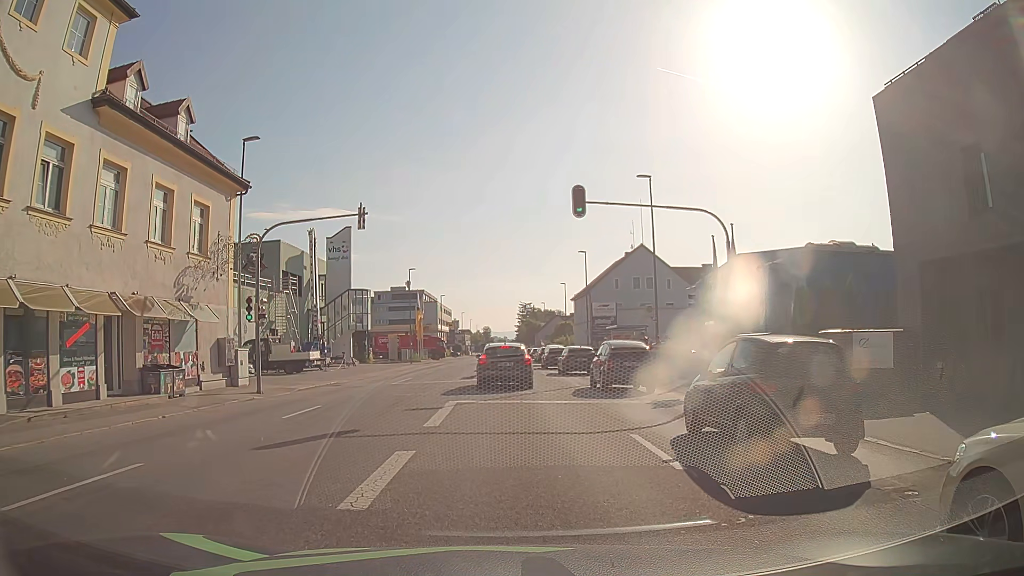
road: tertiary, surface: asphalt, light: Day
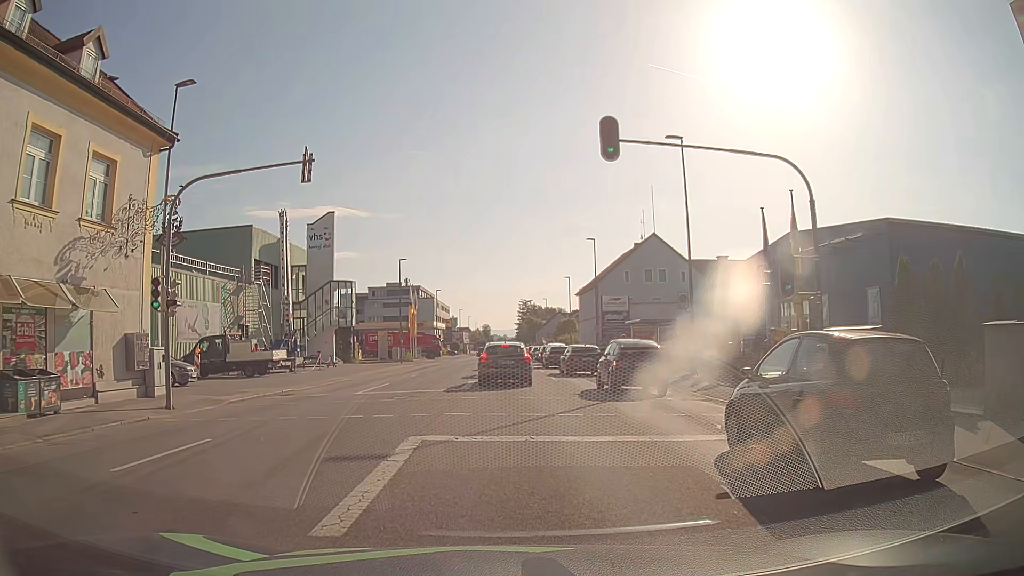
(-0.1, +6.9) m; -1°
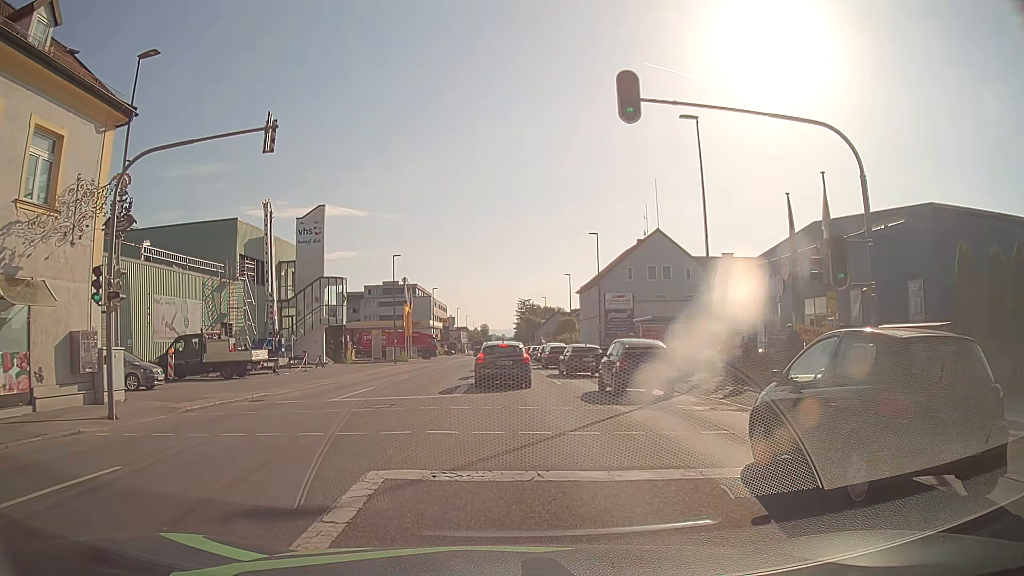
(0.0, +2.8) m; 0°
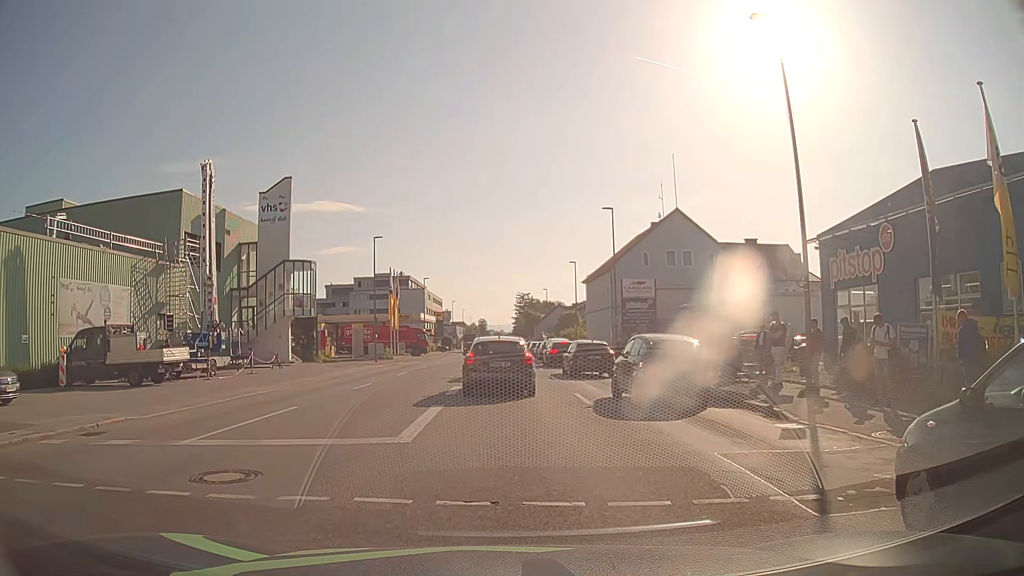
(0.0, +8.8) m; 0°
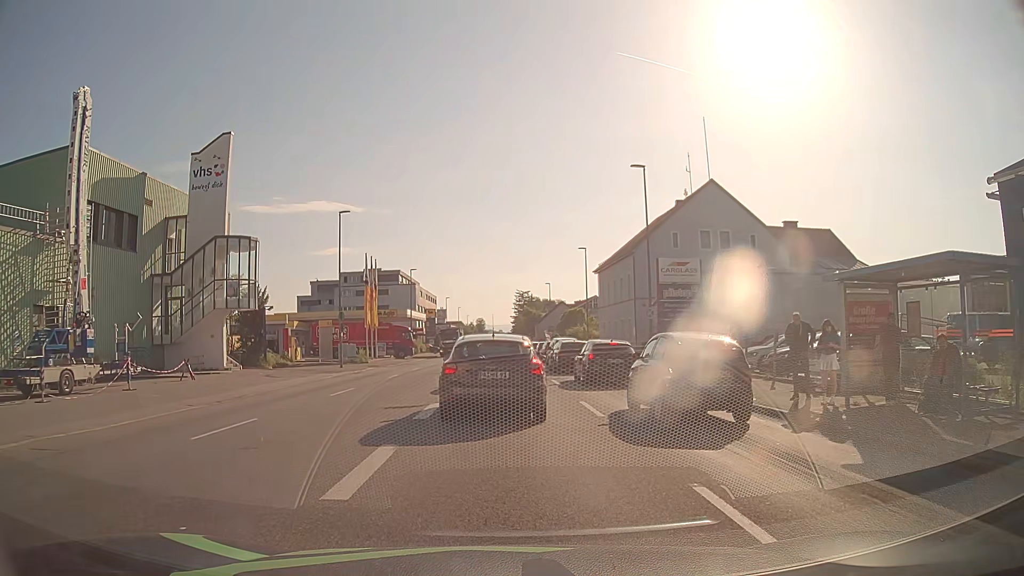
(+0.1, +11.4) m; 0°
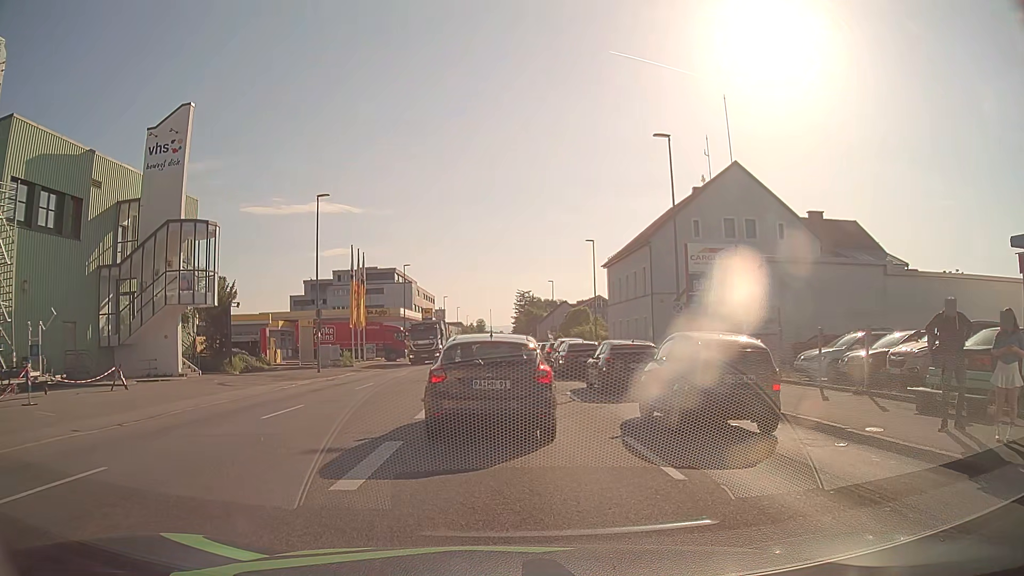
(+0.1, +5.6) m; +1°
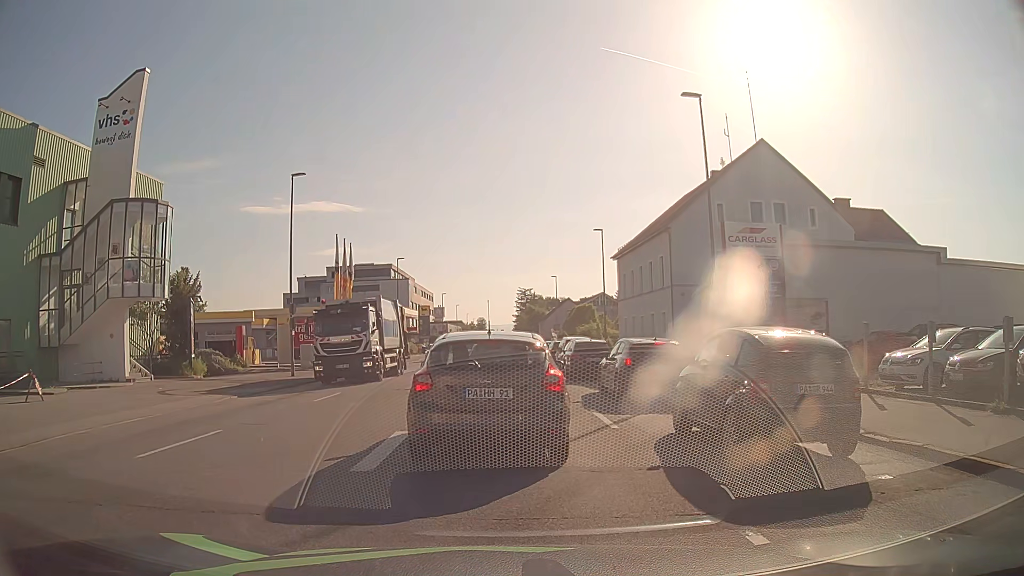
(0.0, +5.1) m; 0°
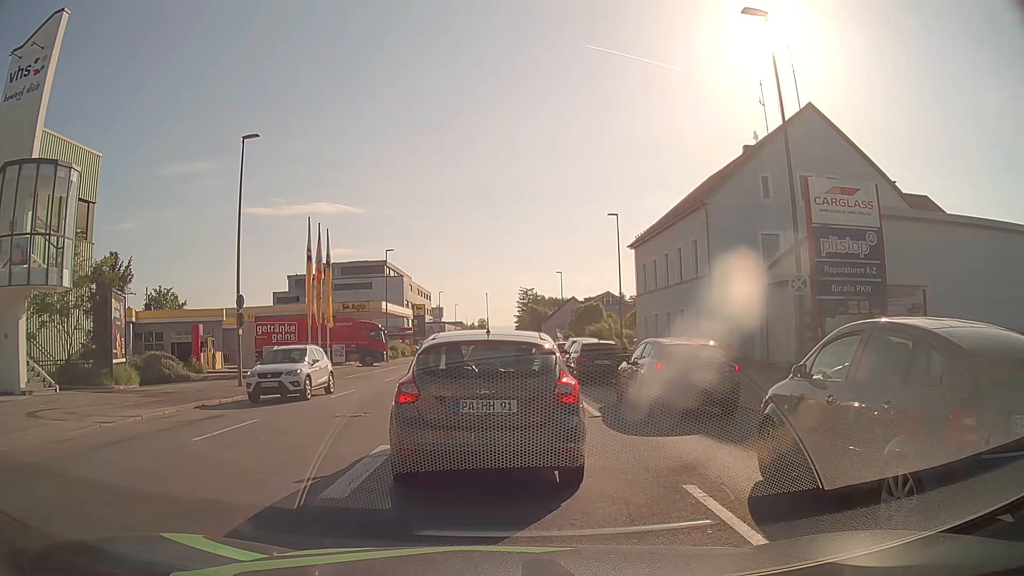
(-0.1, +7.1) m; +1°
